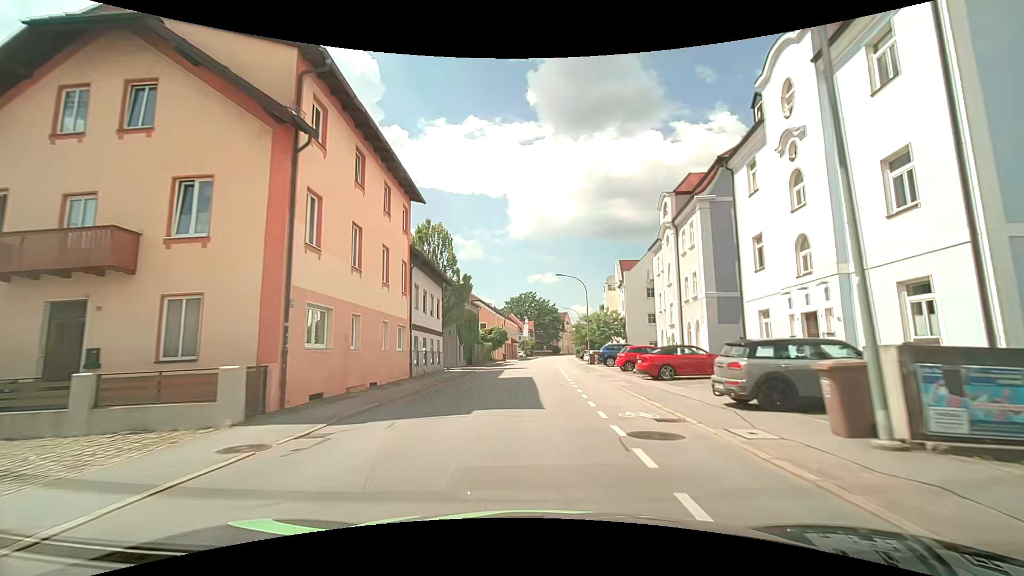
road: tertiary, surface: asphalt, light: Day
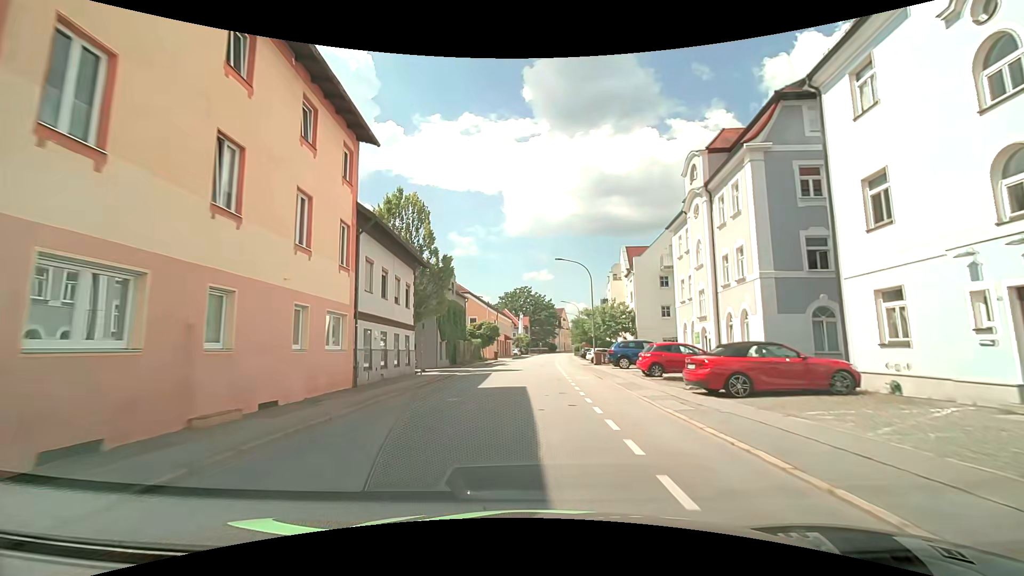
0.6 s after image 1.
(0.0, +7.5) m; 0°
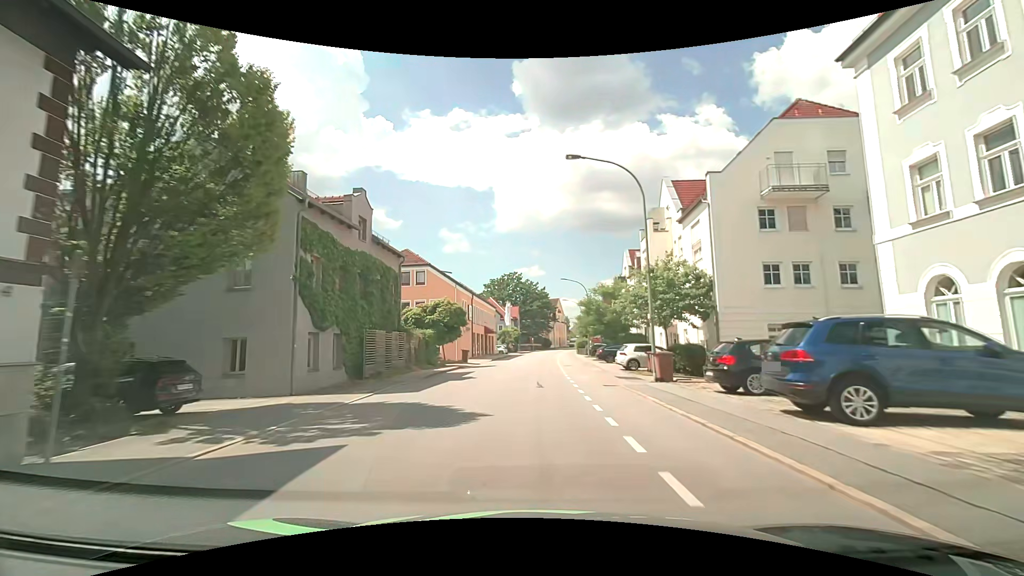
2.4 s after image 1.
(+0.3, +22.1) m; +1°
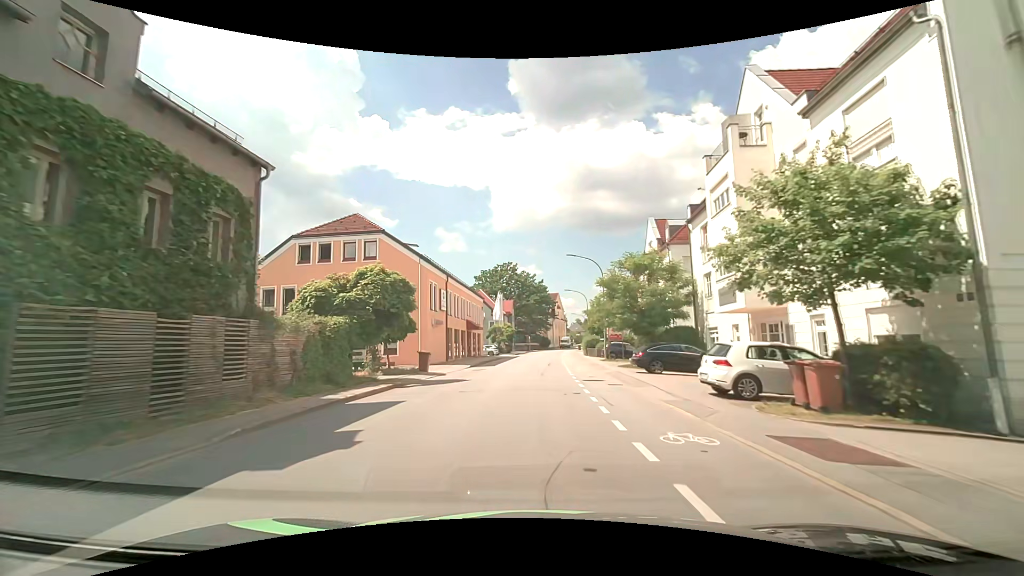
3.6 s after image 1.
(0.0, +14.5) m; 0°
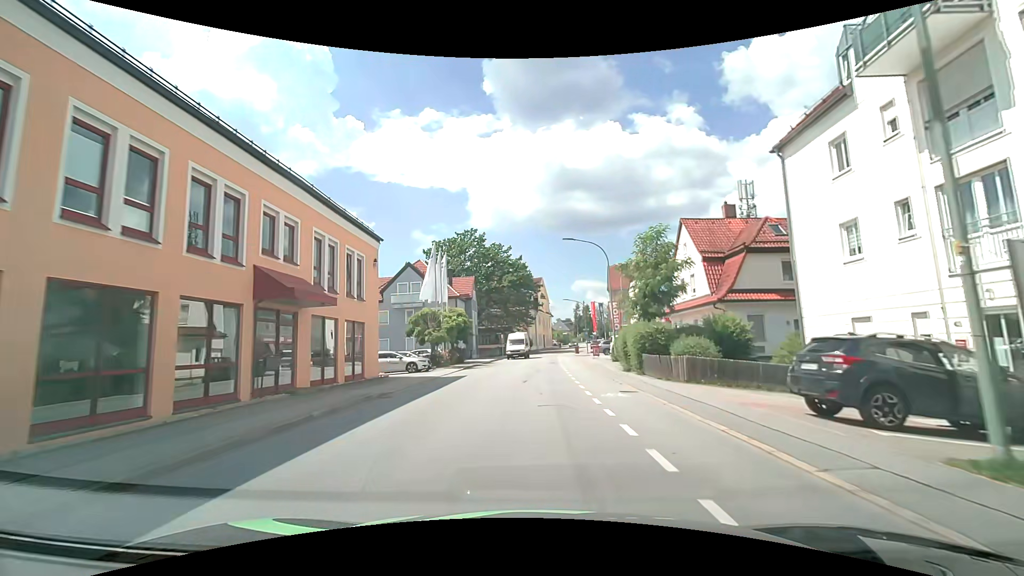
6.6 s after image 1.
(+0.9, +34.9) m; +3°
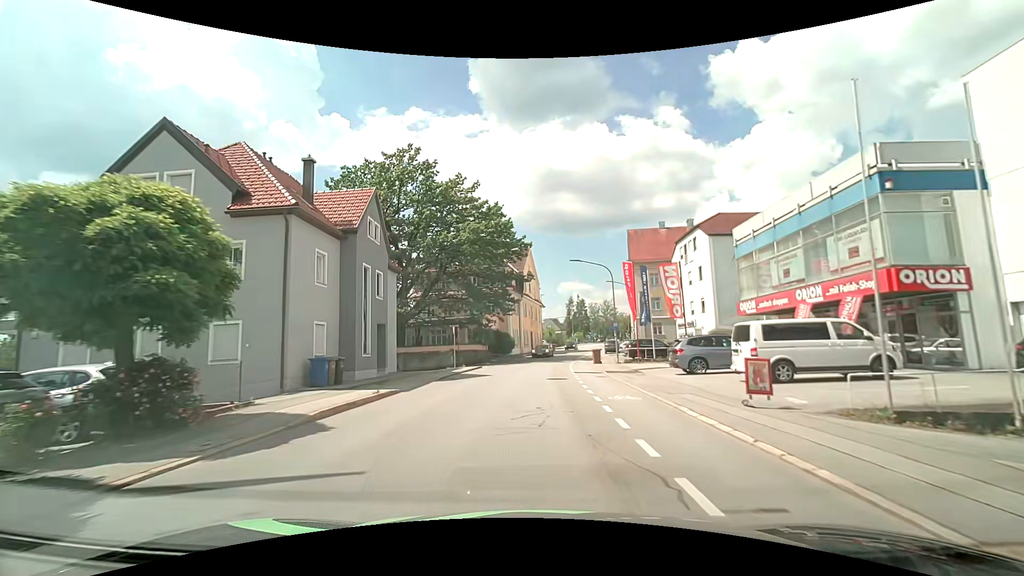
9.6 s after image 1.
(+0.3, +33.6) m; +1°
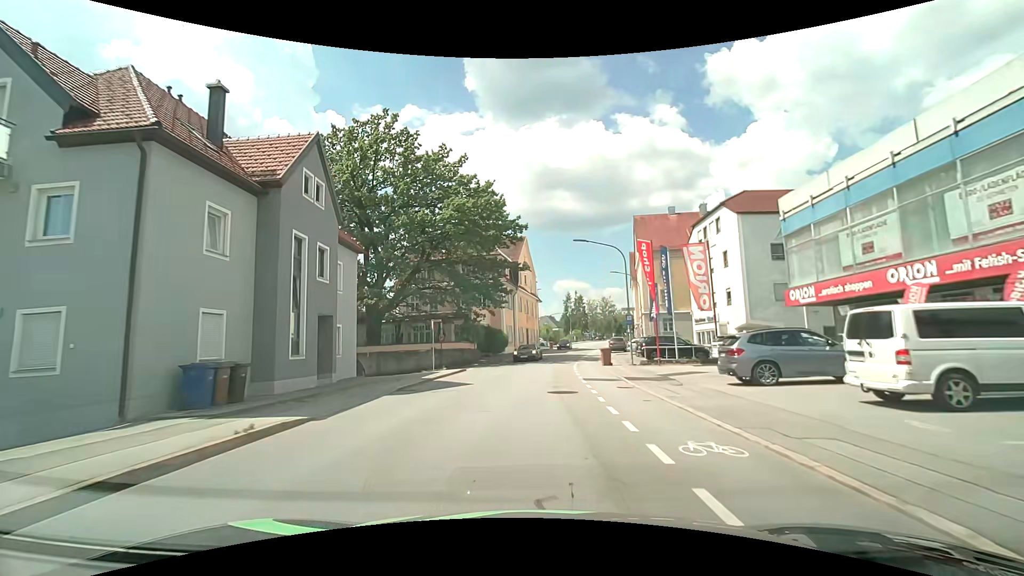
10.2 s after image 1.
(+0.1, +6.5) m; +1°
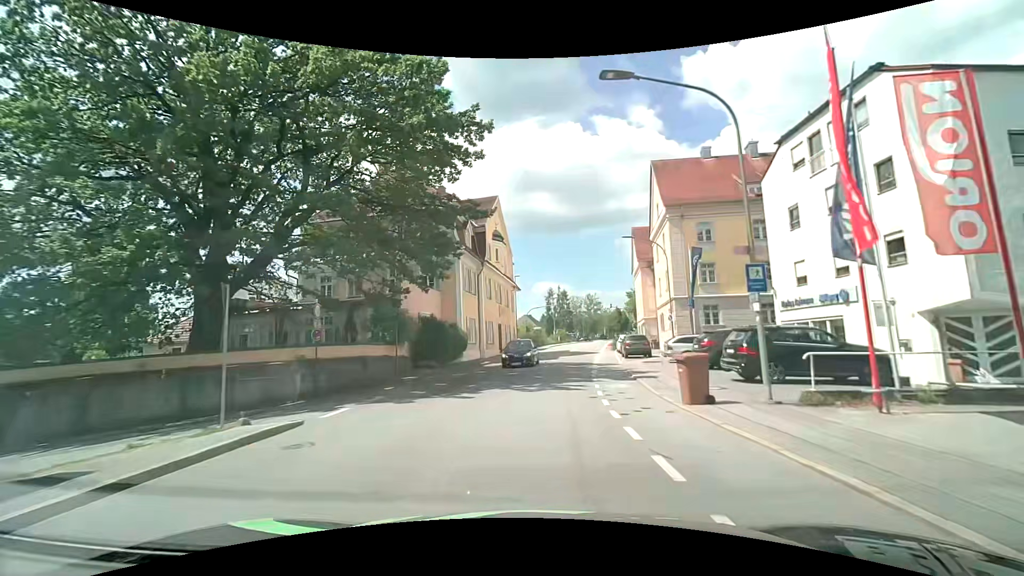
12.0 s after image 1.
(+0.2, +18.9) m; +2°
(0, +10) (+1, +20) (+2, +30) (+3, +40) (+5, +50) (+6, +60) (+8, +69) (+10, +79) (+11, +89) (+13, +99) m
